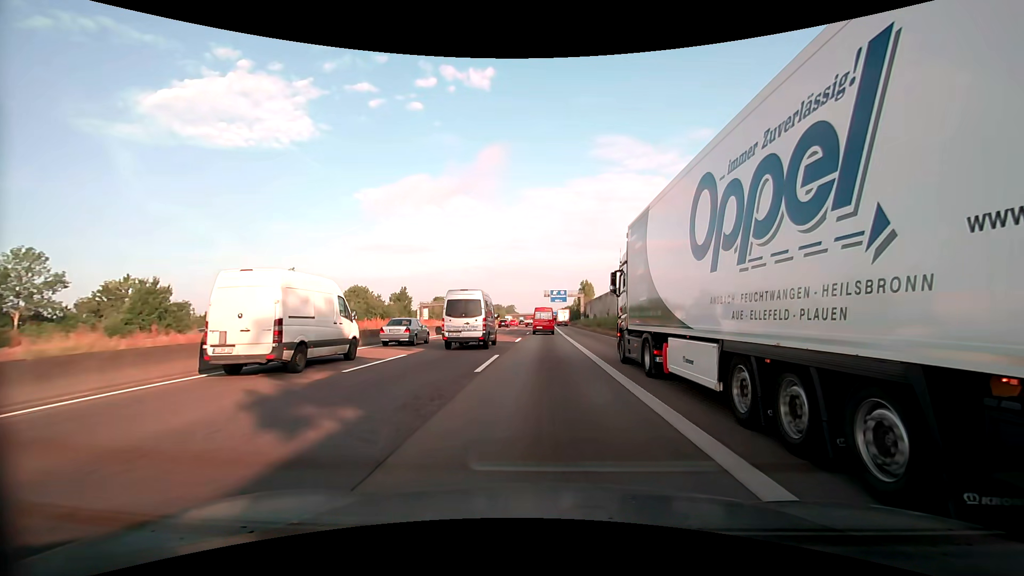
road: motorway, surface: asphalt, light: Day
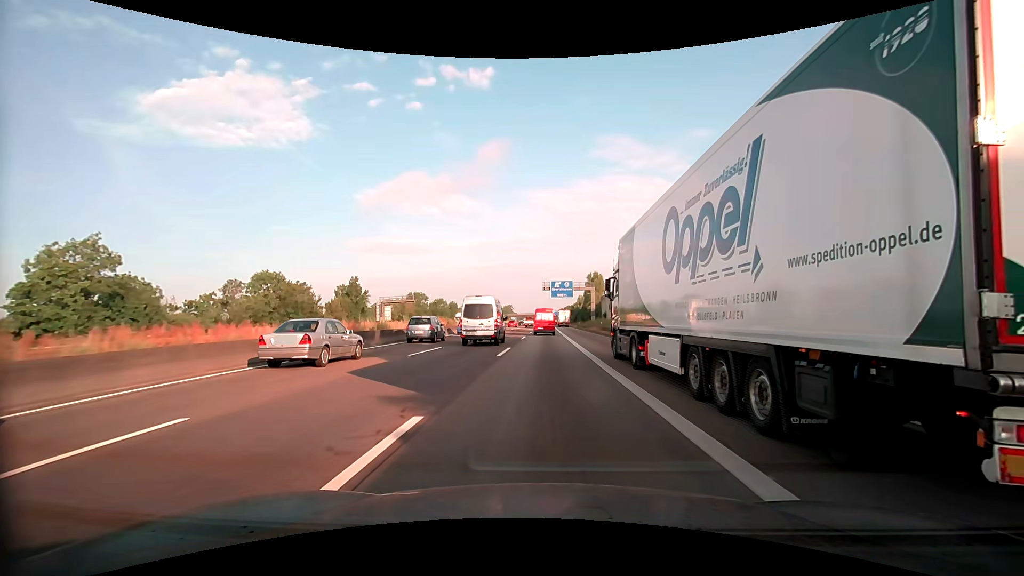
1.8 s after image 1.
(+0.1, +29.8) m; 0°
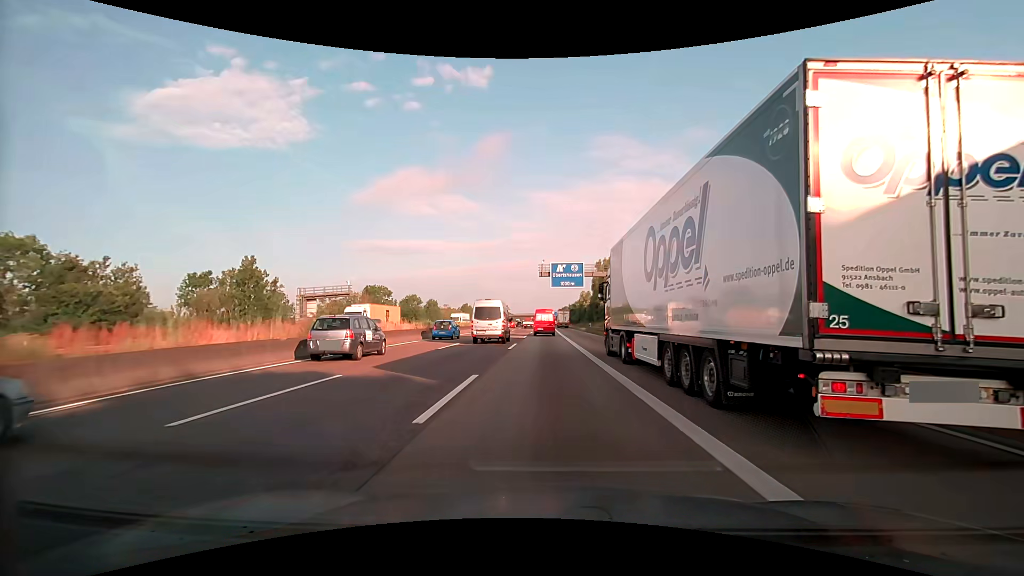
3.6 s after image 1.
(+0.1, +30.4) m; 0°
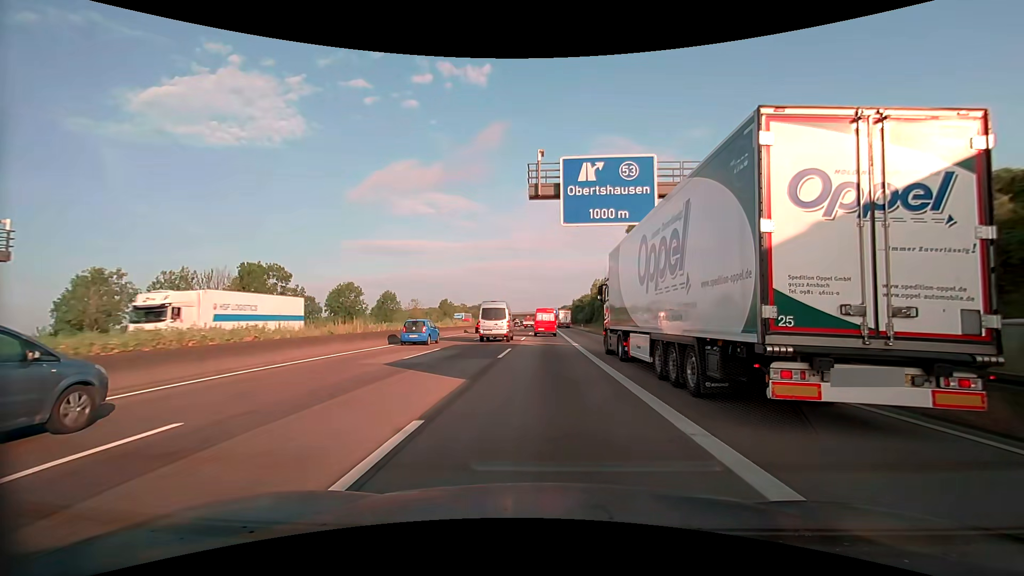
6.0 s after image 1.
(+0.2, +41.8) m; 0°
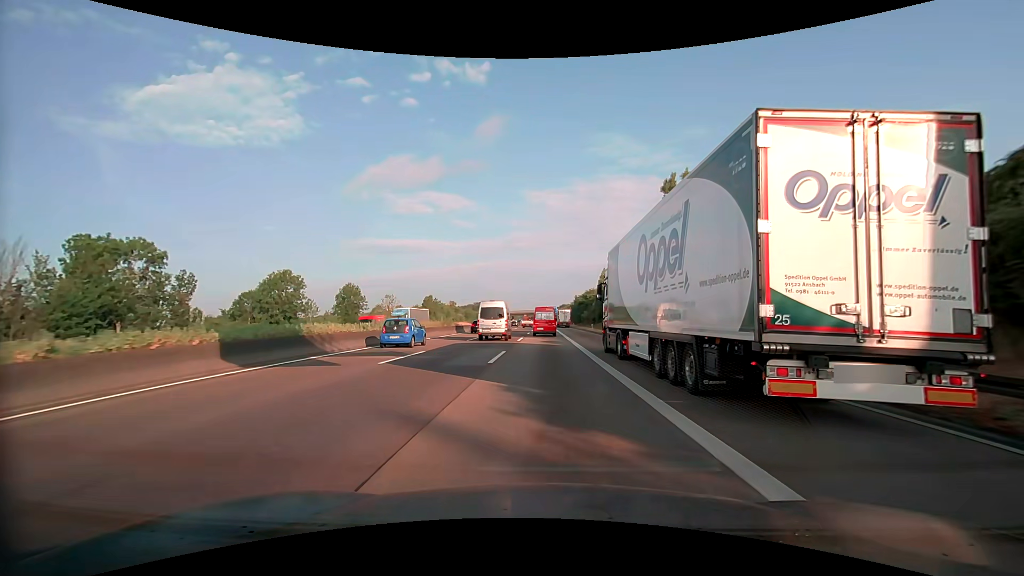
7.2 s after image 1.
(0.0, +21.2) m; 0°
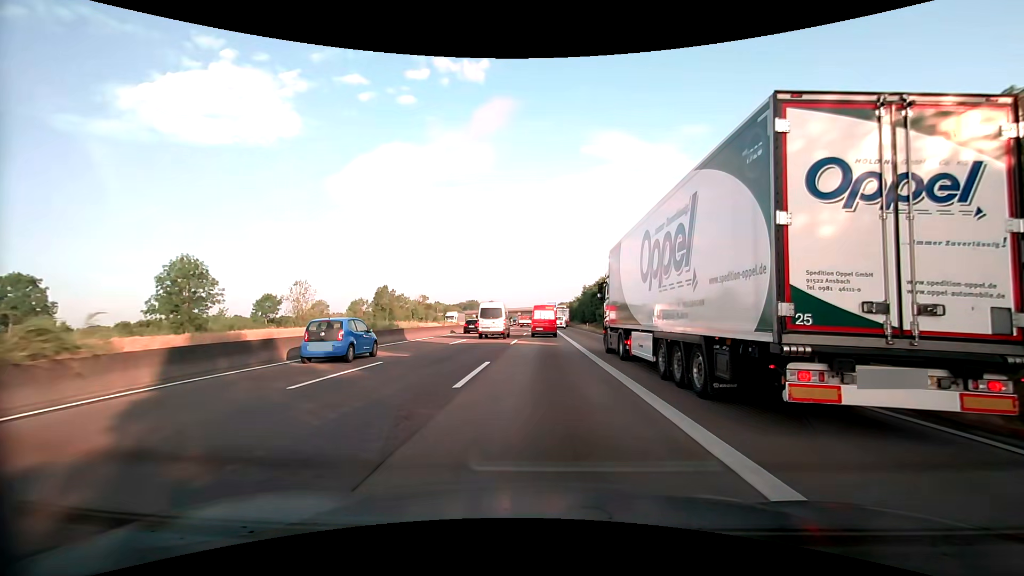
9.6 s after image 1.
(0.0, +41.6) m; 0°
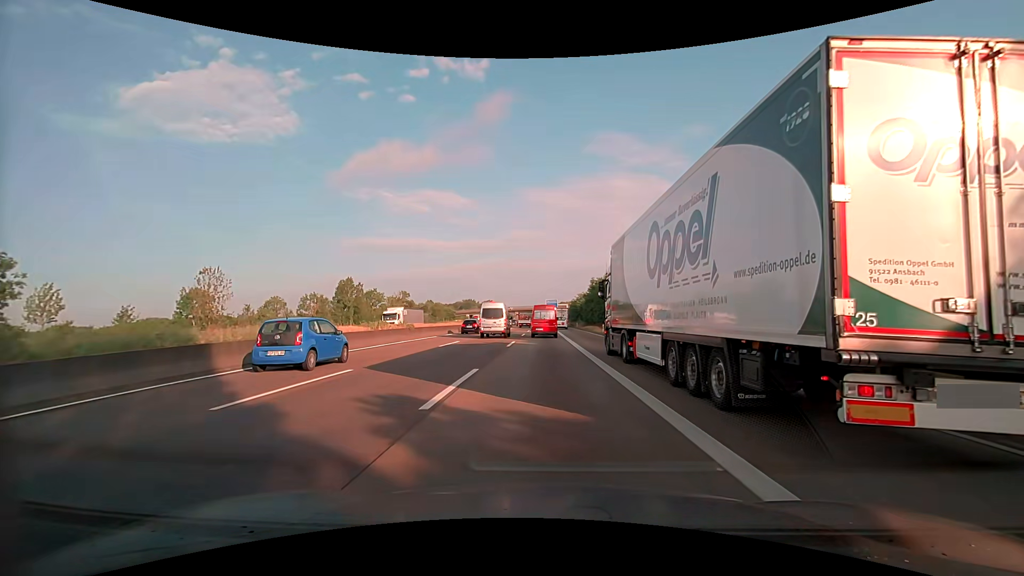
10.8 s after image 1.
(-0.1, +20.3) m; 0°
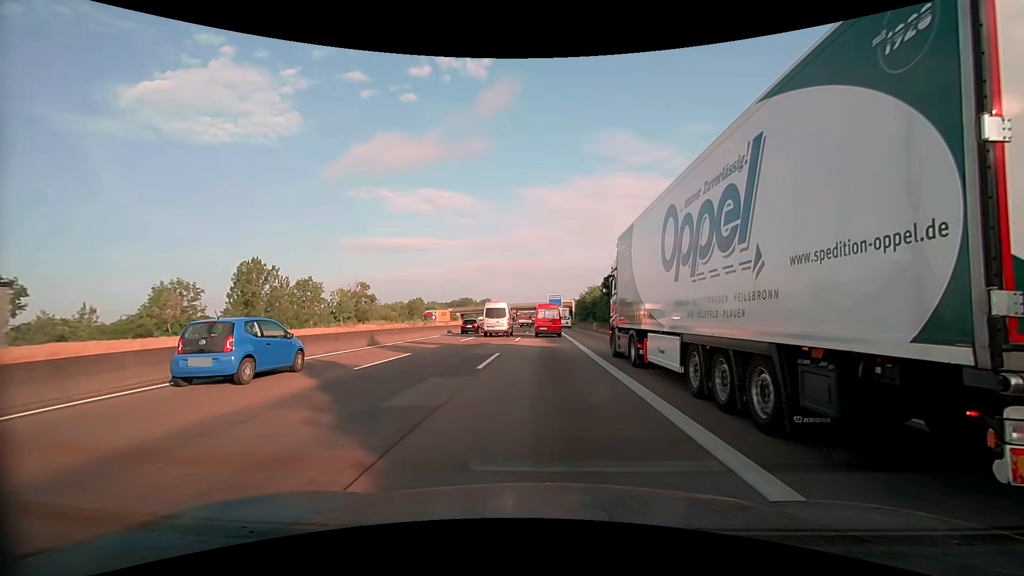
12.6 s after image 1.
(0.0, +30.0) m; 0°
(0, +10) (0, +20) (0, +30) (0, +40) (0, +50) (0, +60) (0, +70) (0, +80) (0, +90) (0, +100) m
